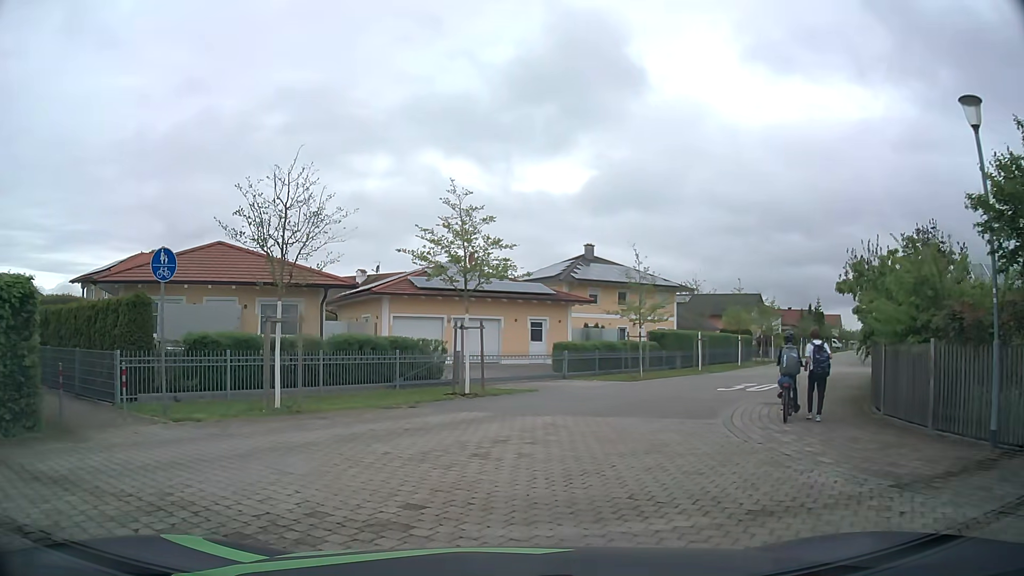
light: Day
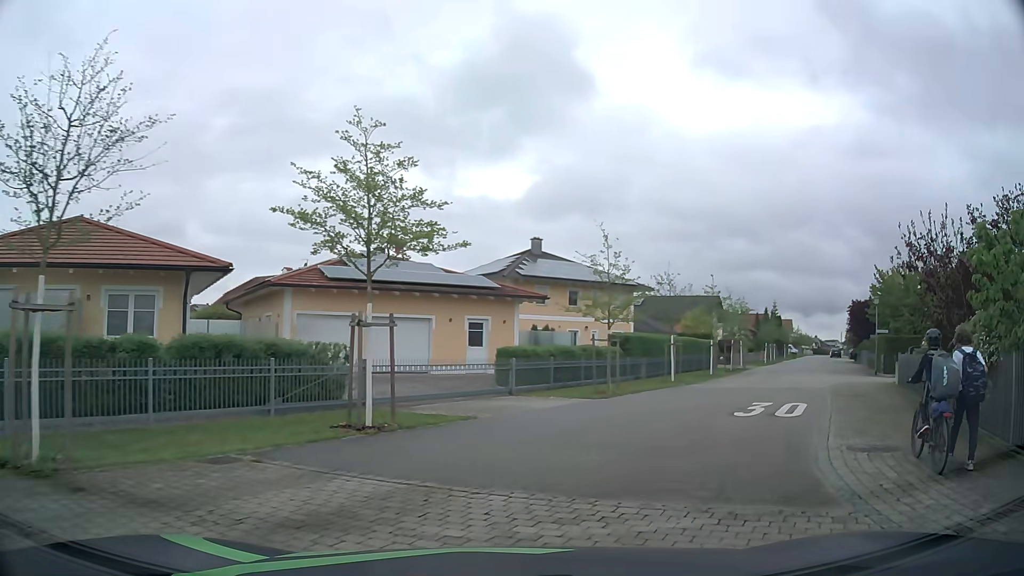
(+0.1, +6.3) m; +5°
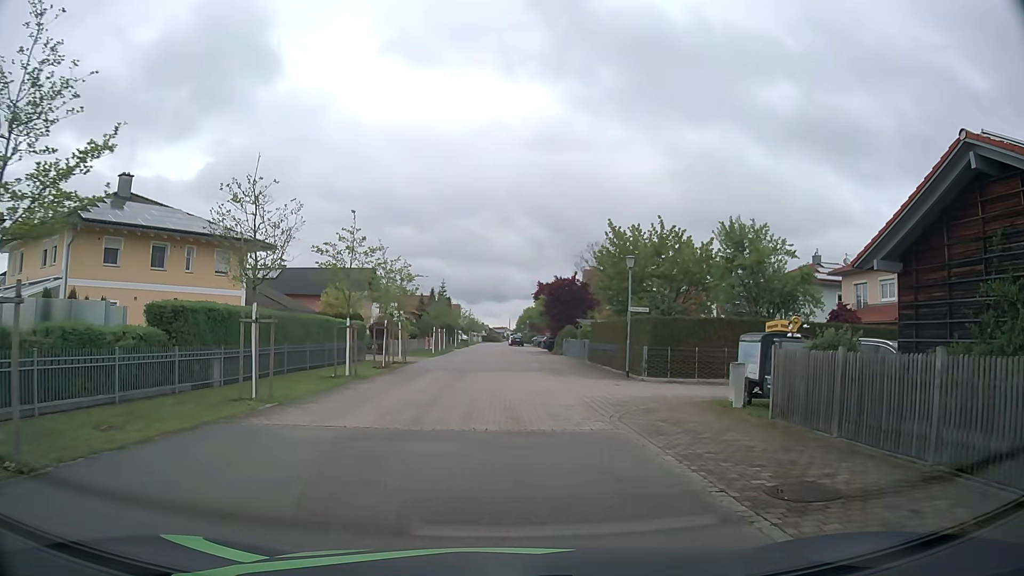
(+4.7, +15.1) m; +29°
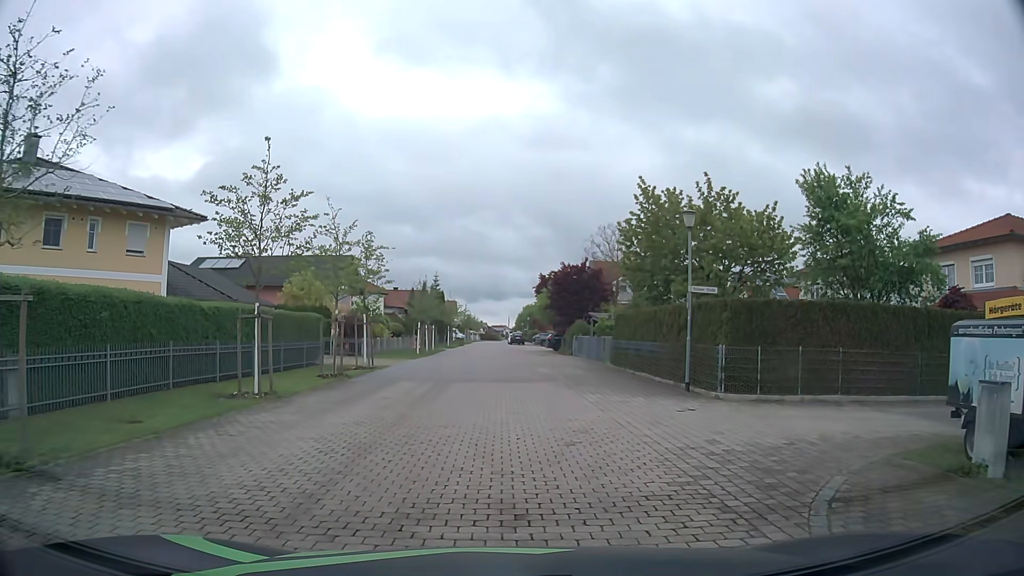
(0.0, +8.8) m; 0°
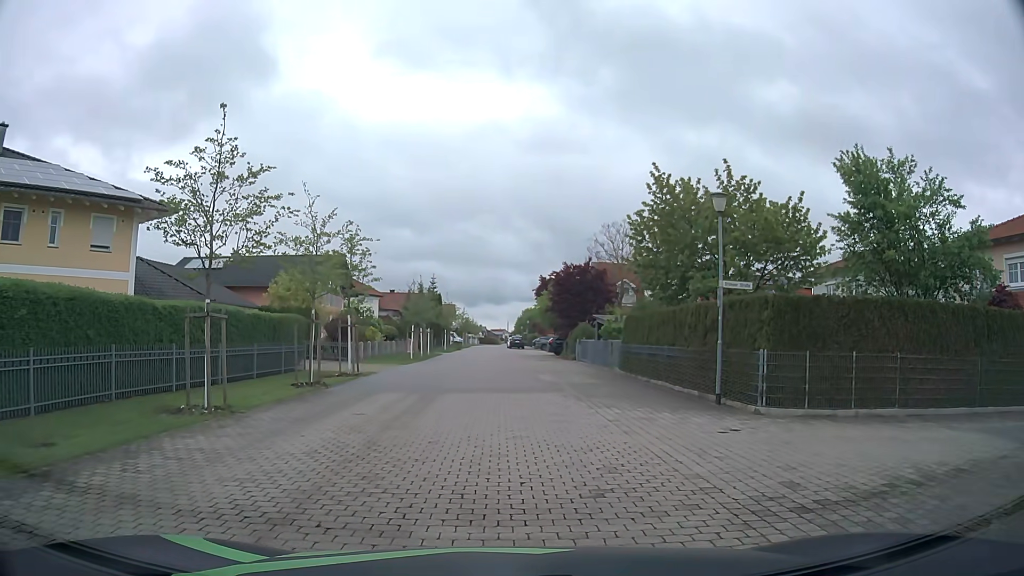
(0.0, +2.6) m; -1°
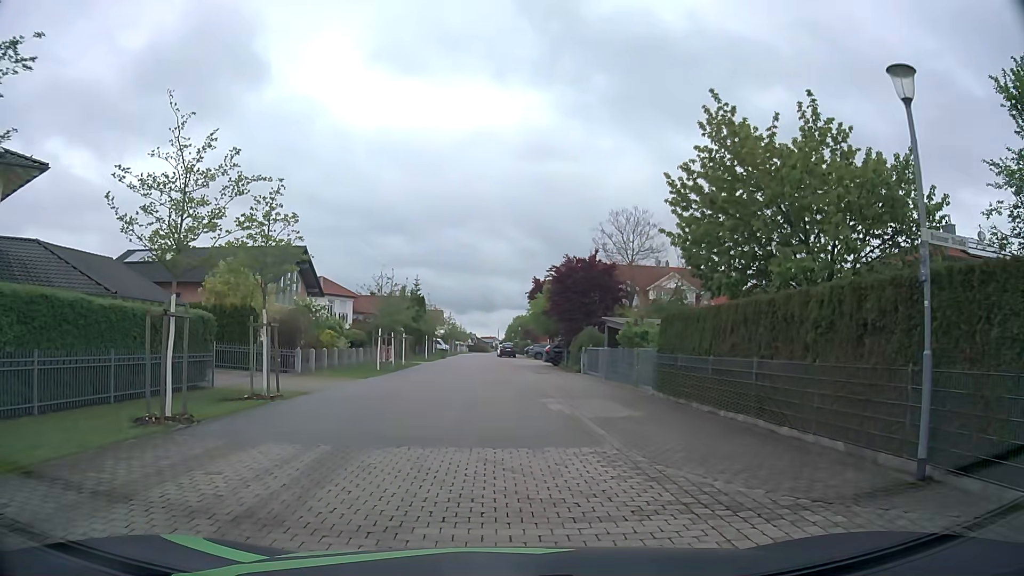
(+0.1, +8.3) m; +1°
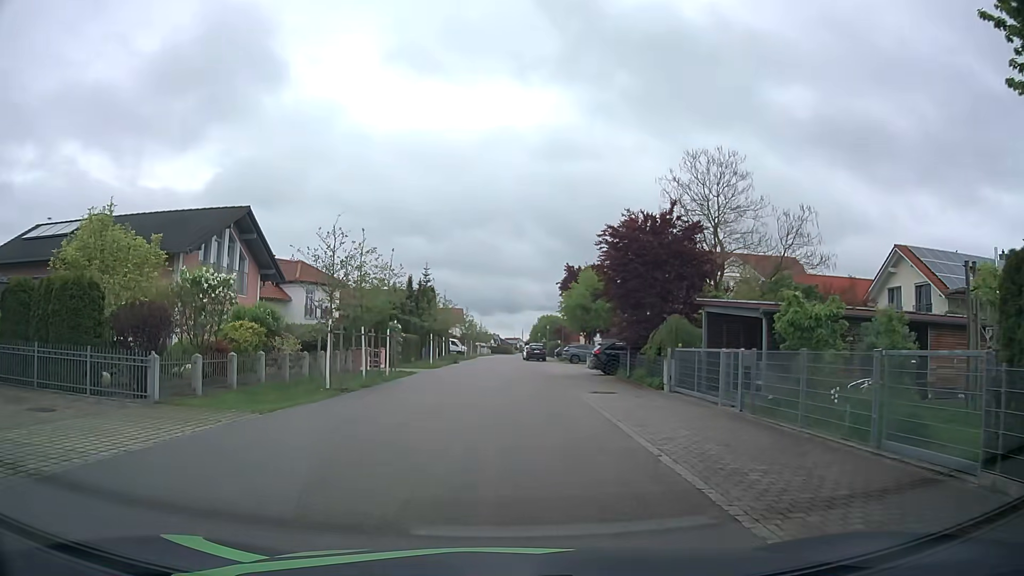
(-0.3, +14.3) m; -2°
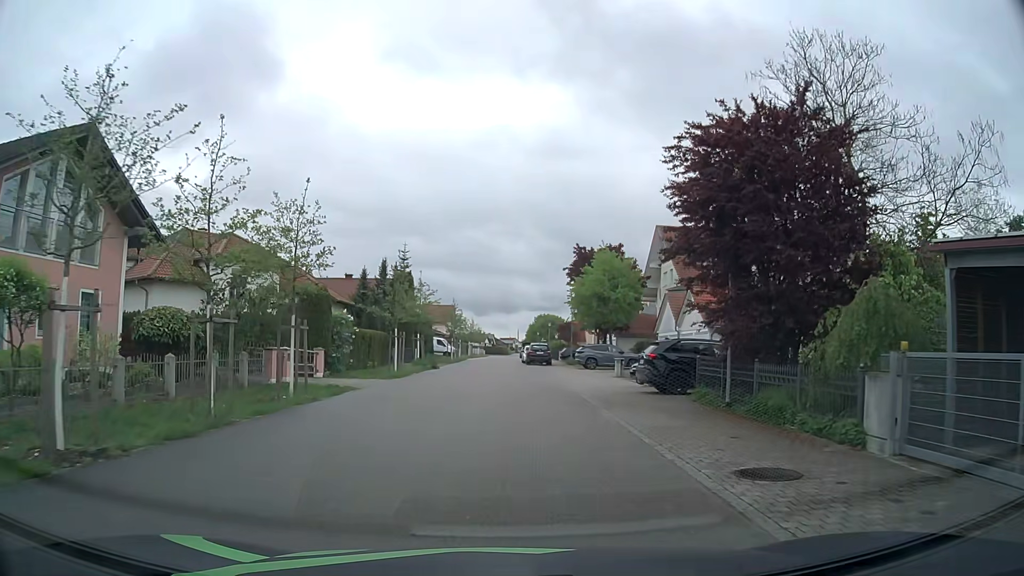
(+0.1, +13.4) m; +1°
(0, +10) (0, +20) (0, +30) (0, +40) (-1, +50) (-1, +60) (-1, +70) (-1, +80) (0, +90) (0, +100) m
